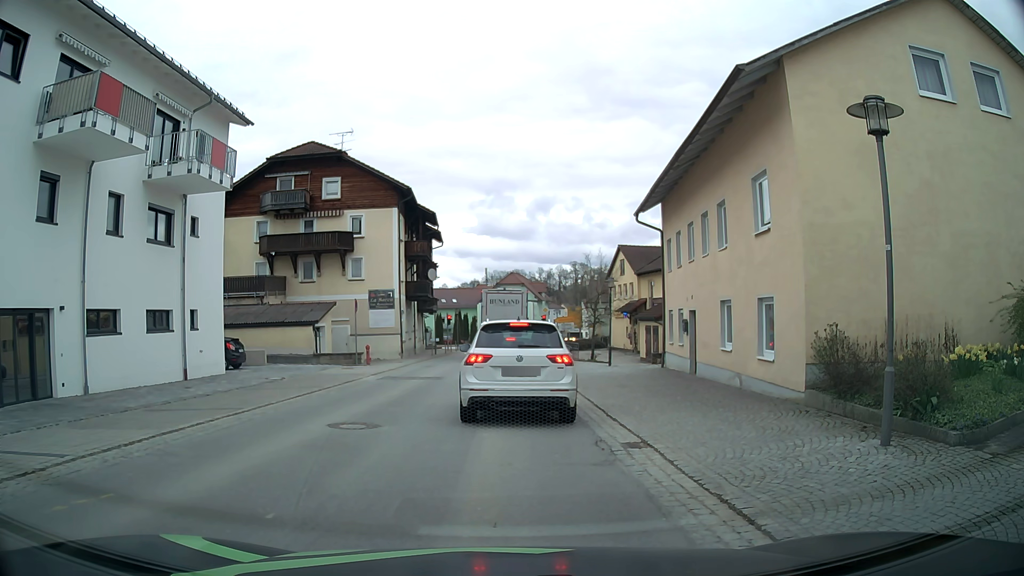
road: secondary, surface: asphalt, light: Day
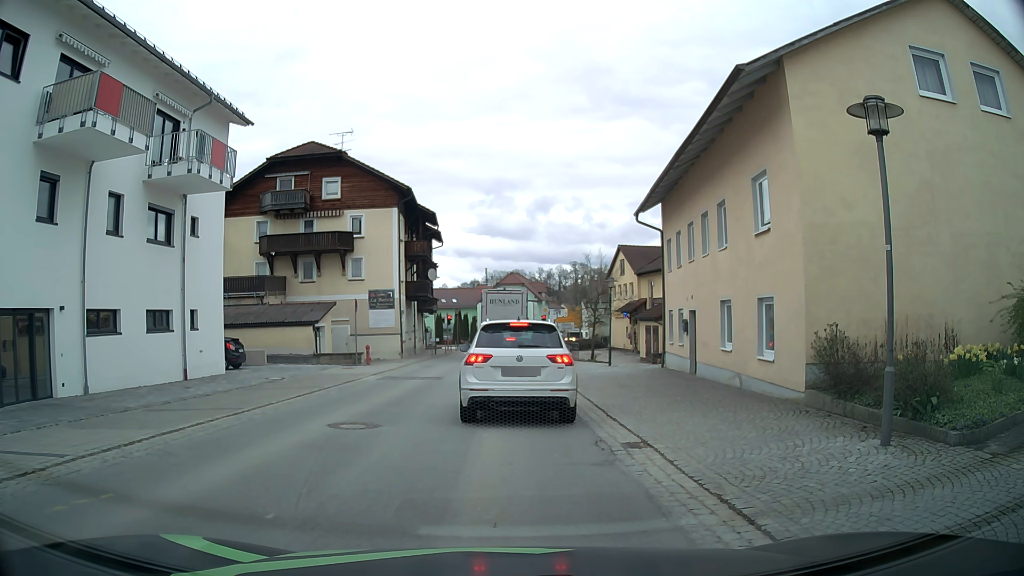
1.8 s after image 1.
(0.0, 0.0) m; 0°
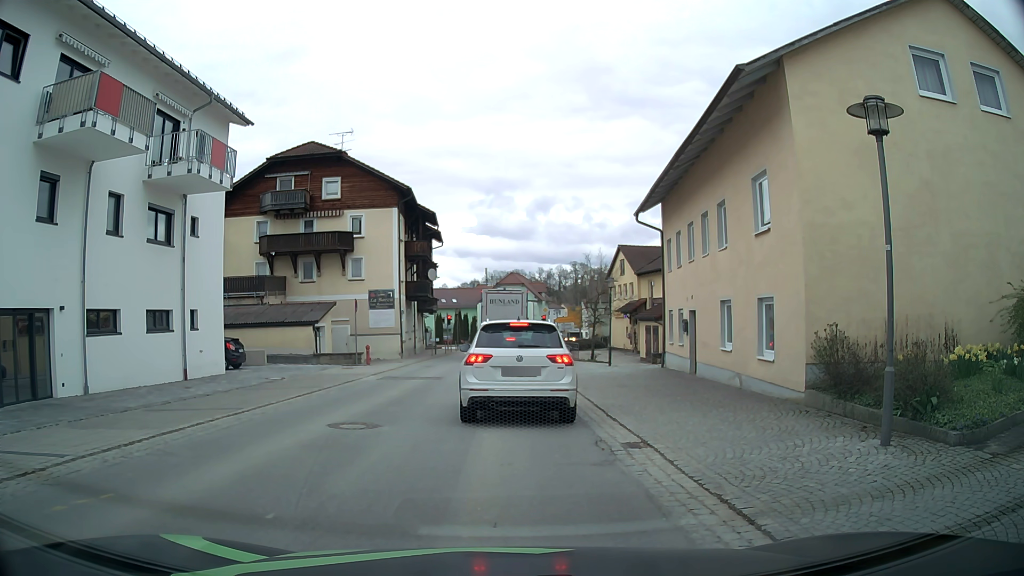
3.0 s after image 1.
(0.0, 0.0) m; 0°
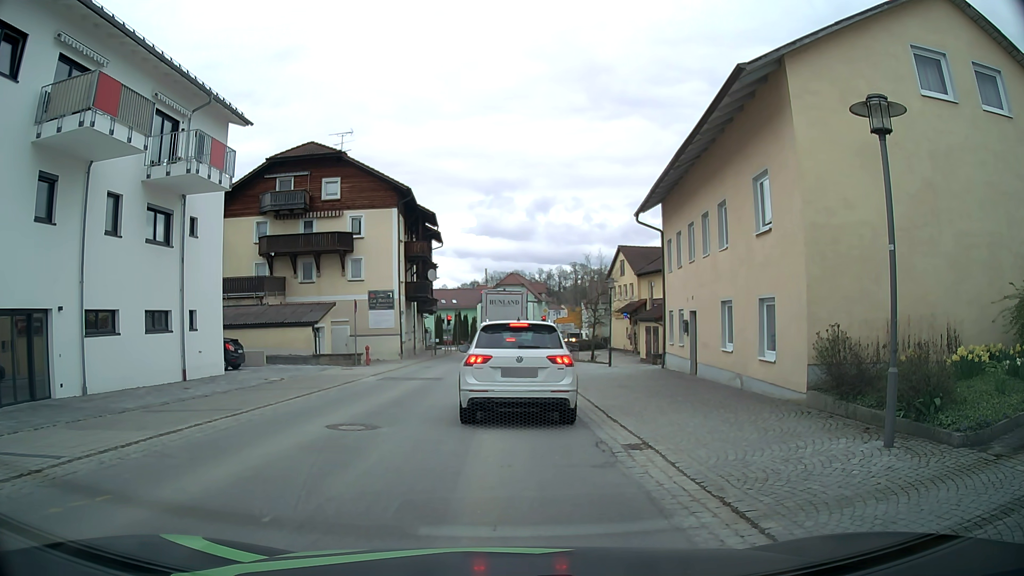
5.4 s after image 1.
(0.0, 0.0) m; 0°
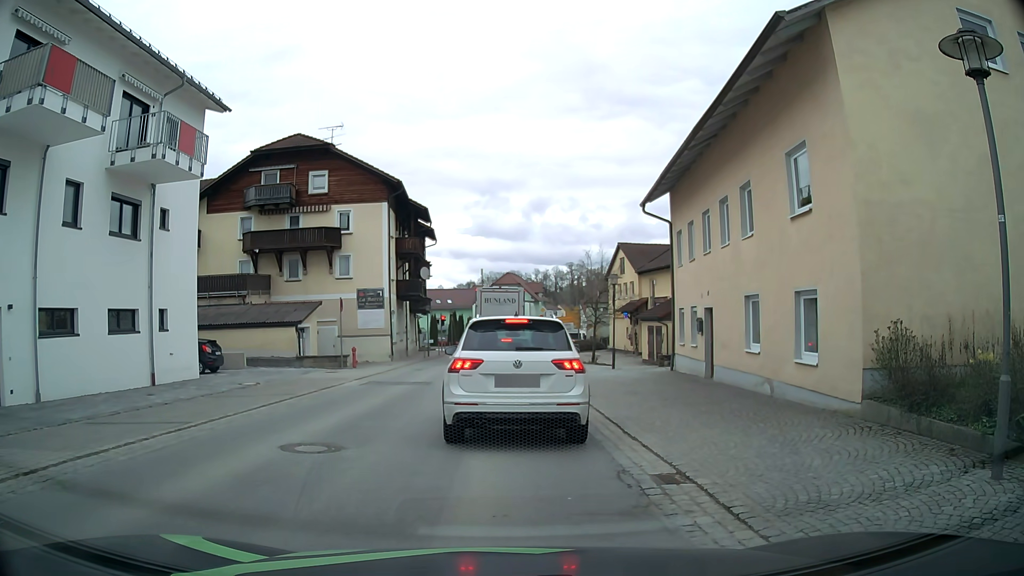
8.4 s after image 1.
(0.0, +2.0) m; 0°
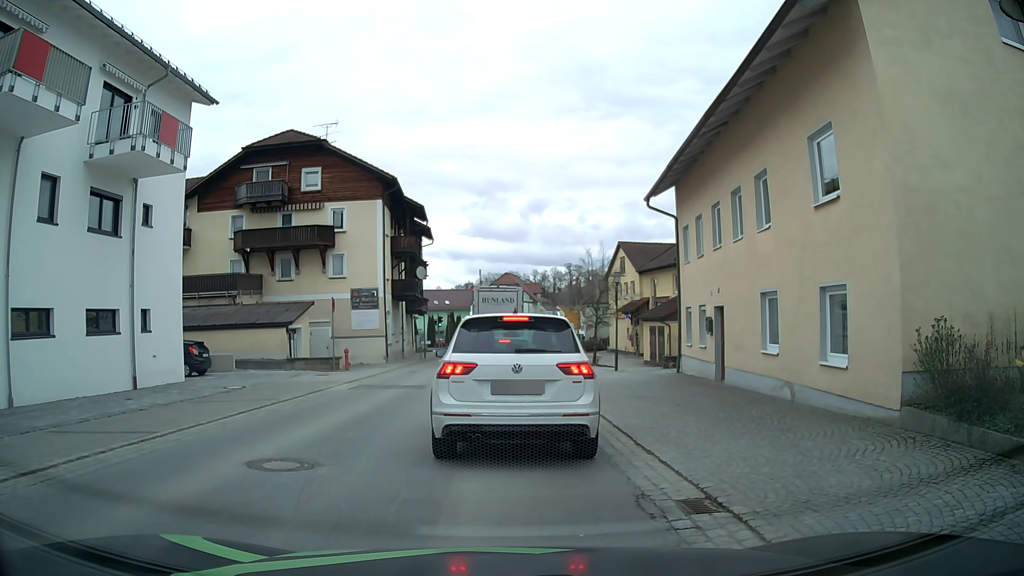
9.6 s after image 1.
(0.0, +1.1) m; 0°
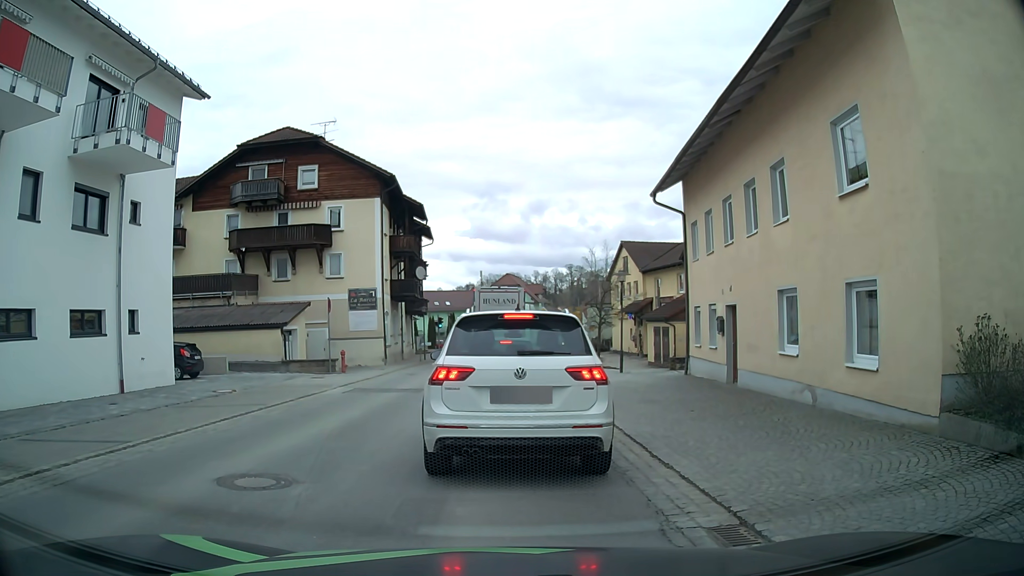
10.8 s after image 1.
(0.0, +0.9) m; 0°
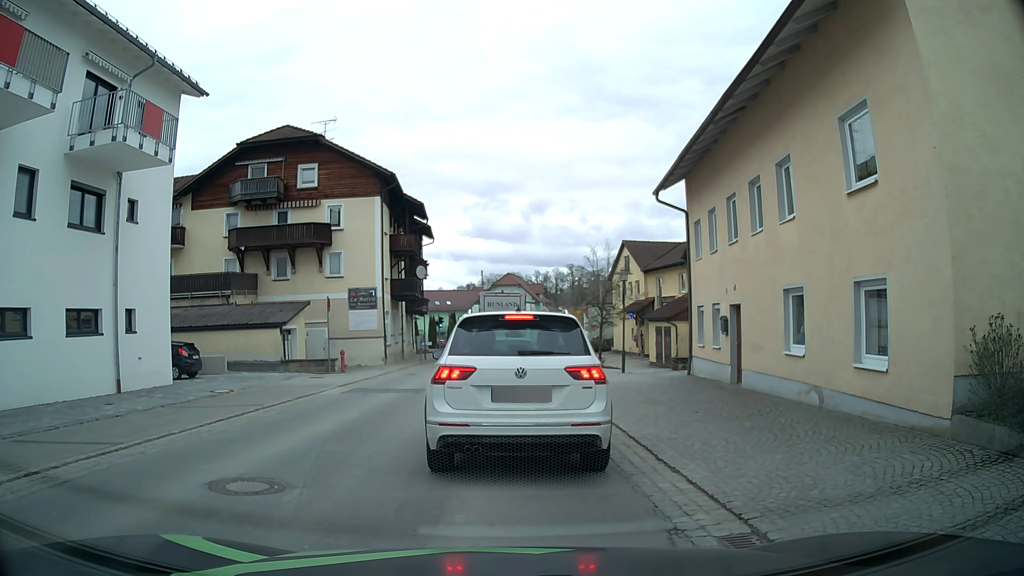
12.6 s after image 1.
(0.0, +0.3) m; 0°
